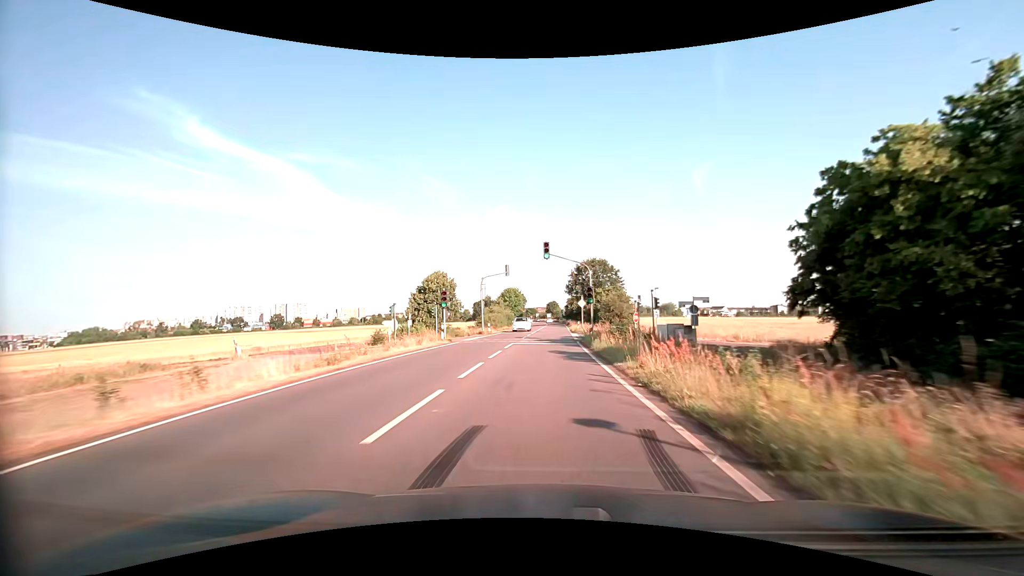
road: primary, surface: asphalt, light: Day
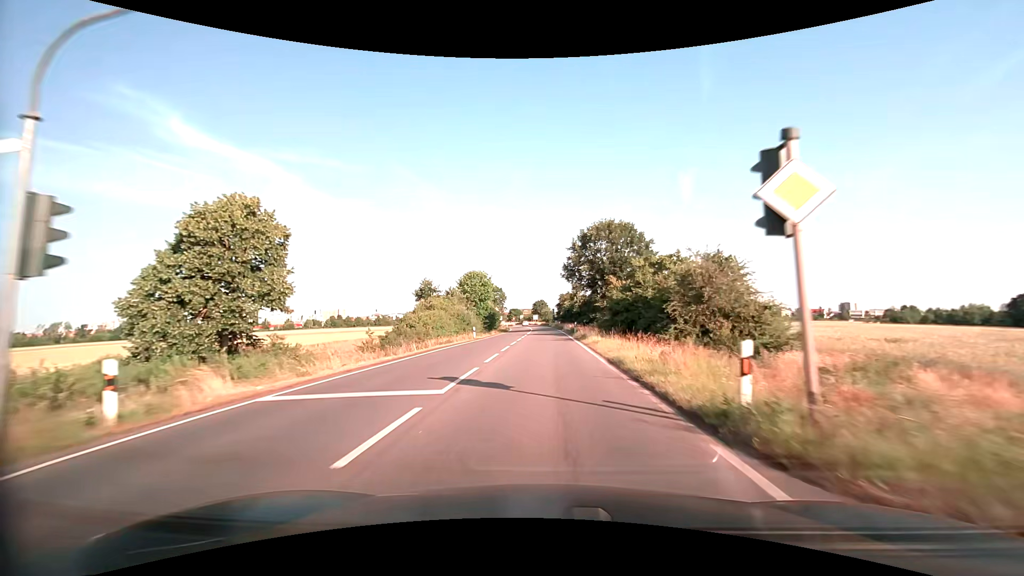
(+0.7, +43.6) m; +1°
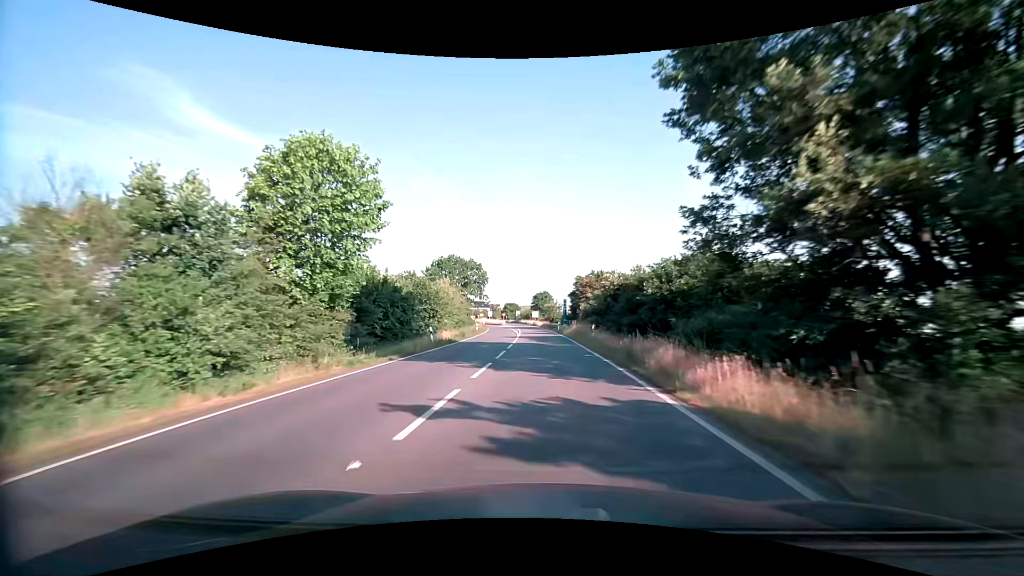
(+0.2, +52.9) m; 0°
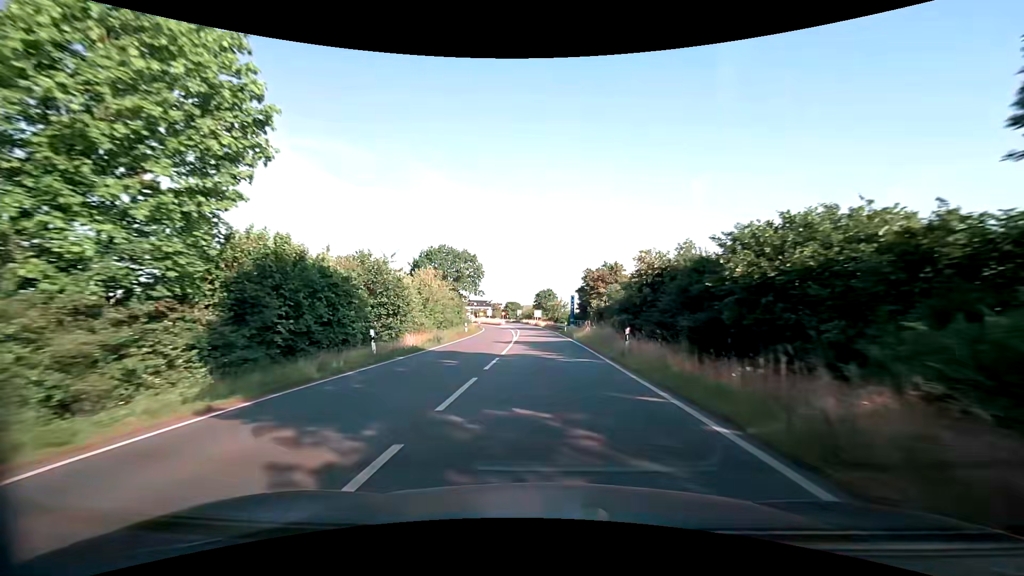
(0.0, +10.4) m; 0°
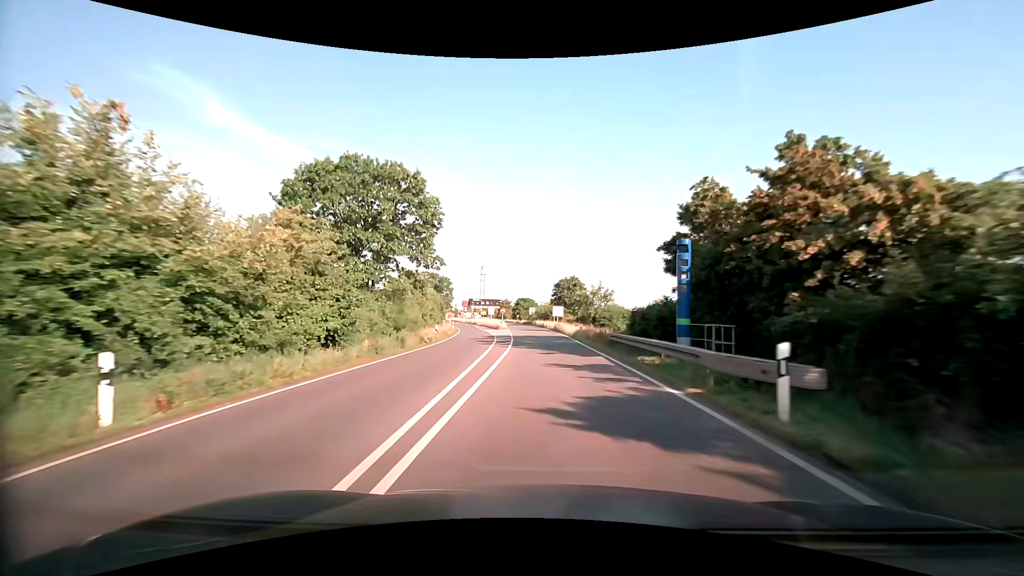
(-0.6, +40.8) m; -2°
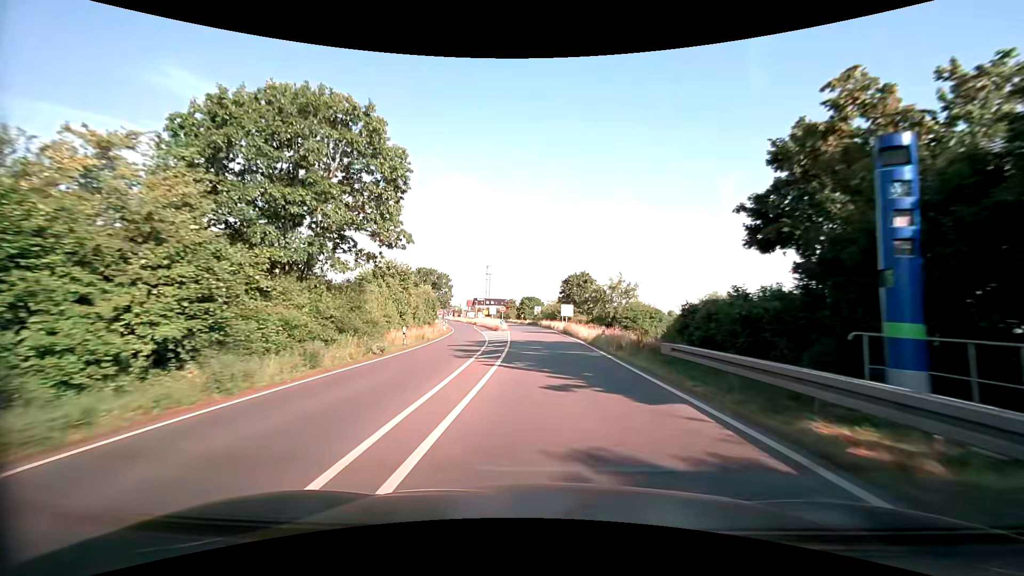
(-0.1, +10.0) m; -1°
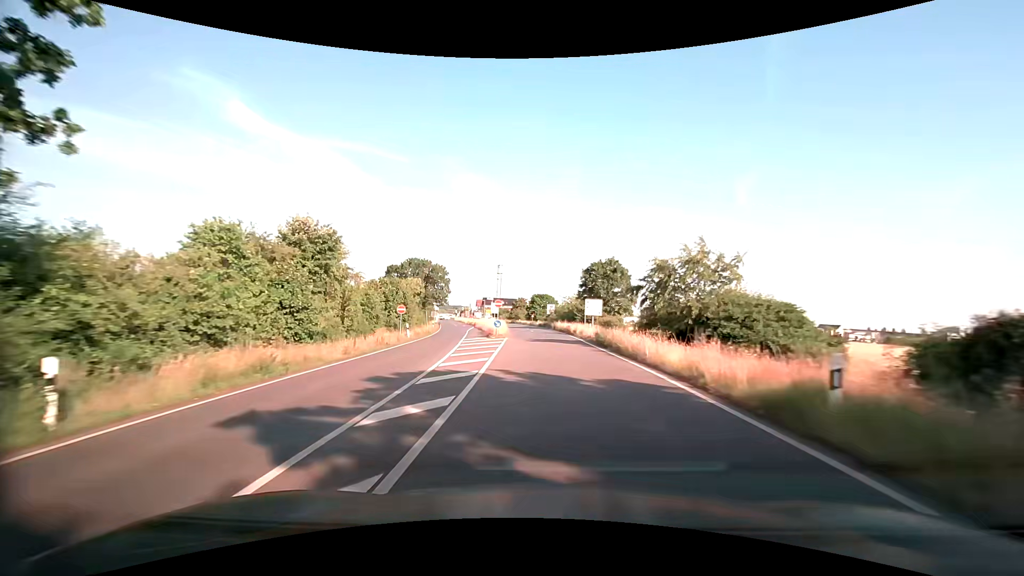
(-0.2, +19.9) m; -1°
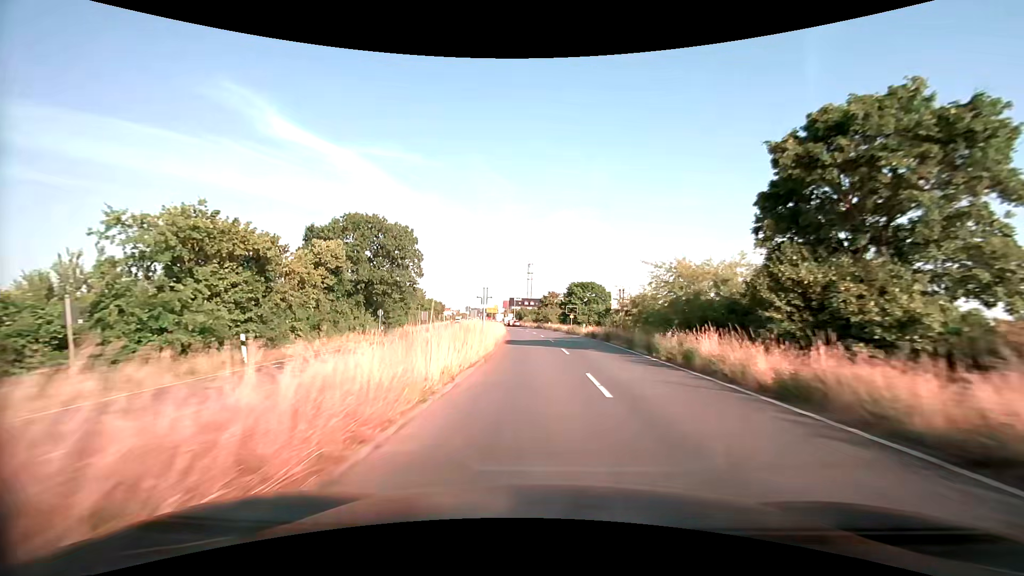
(-1.5, +48.4) m; -4°
(0, +10) (0, +20) (-1, +30) (-1, +40) (-2, +50) (-3, +60) (-4, +70) (-5, +80) (-6, +90) (-8, +100) m
